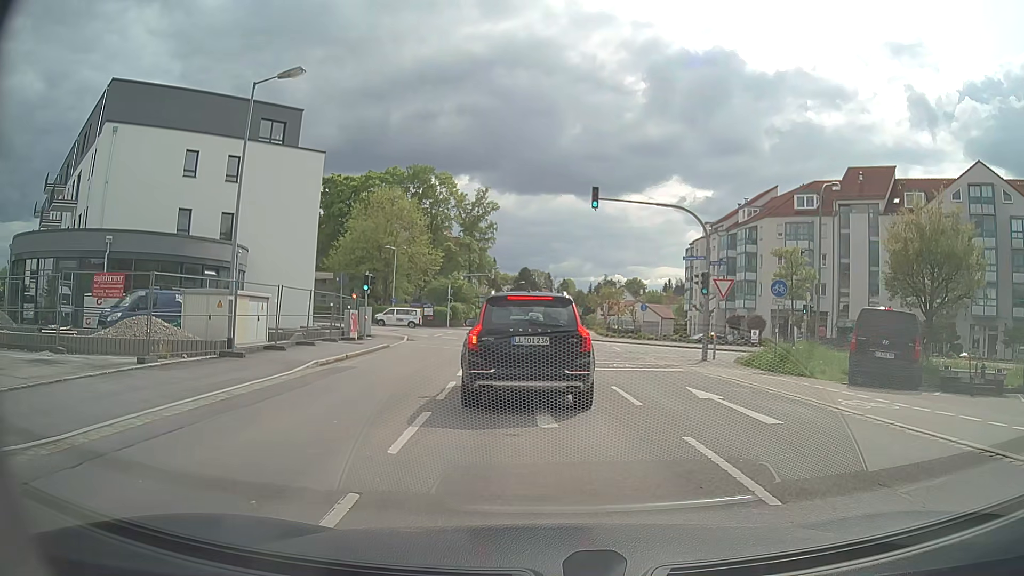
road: secondary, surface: asphalt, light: Day
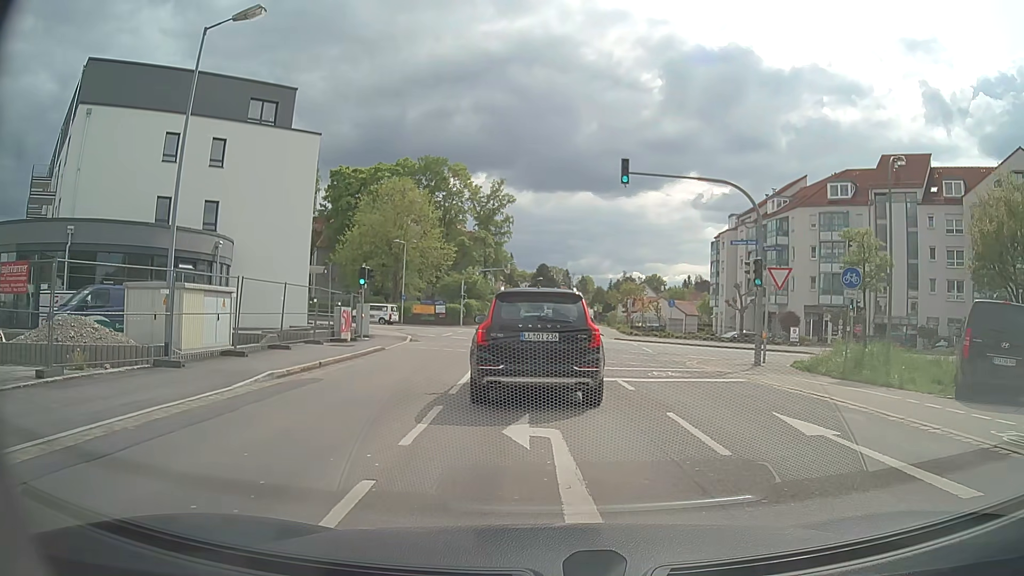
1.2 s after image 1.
(0.0, +4.3) m; -1°
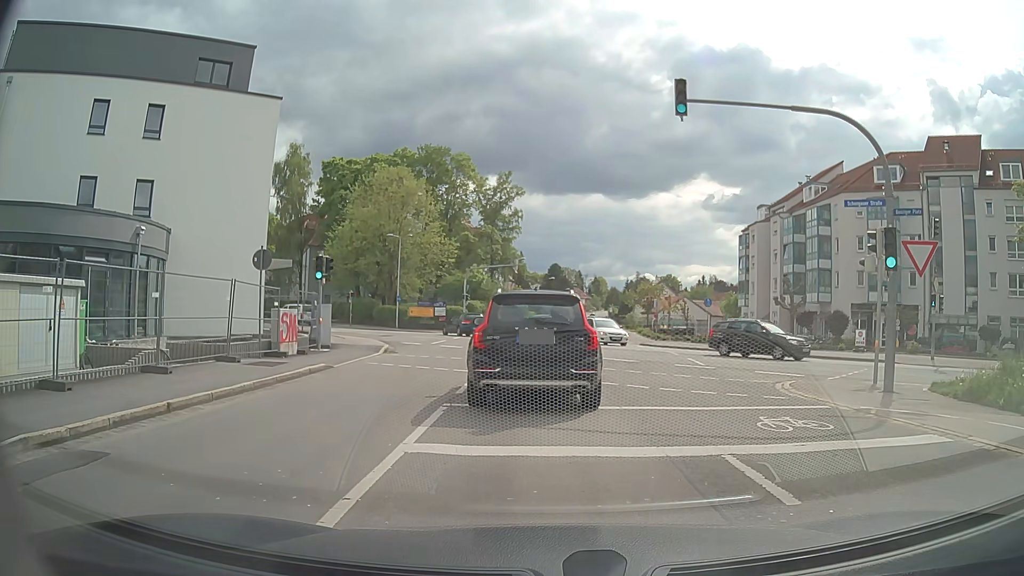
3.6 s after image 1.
(-0.1, +7.8) m; -2°
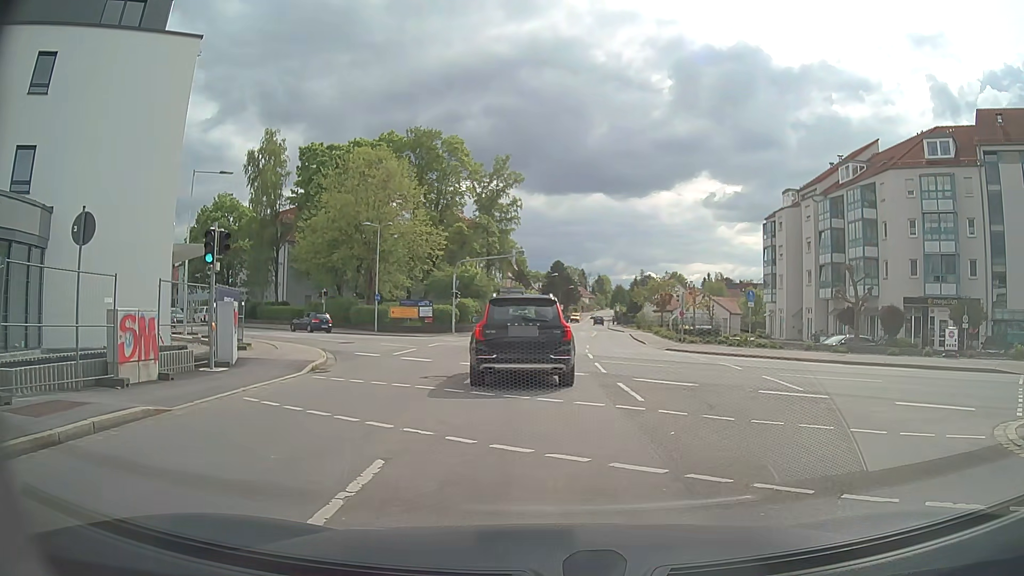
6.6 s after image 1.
(0.0, +8.6) m; -1°
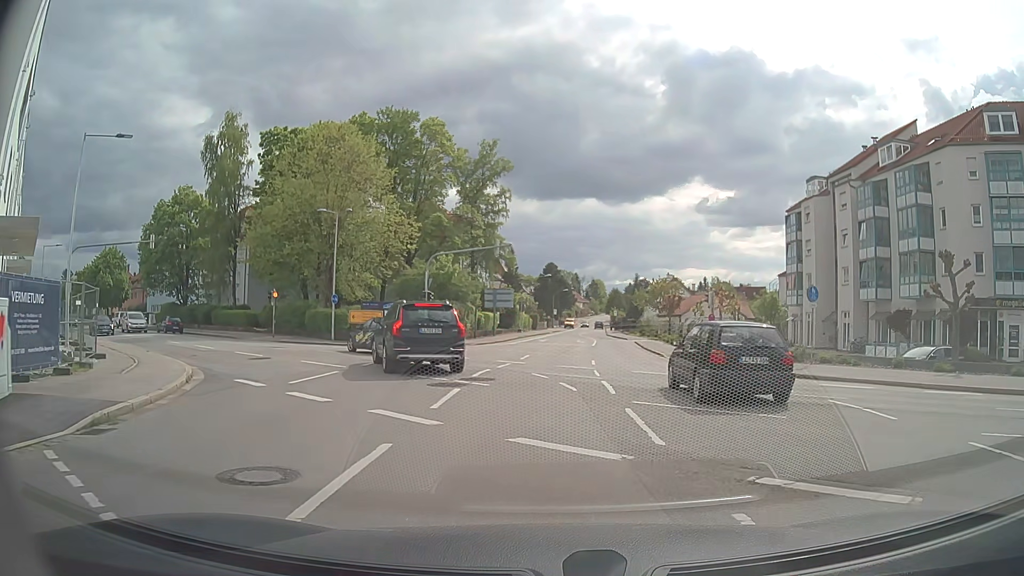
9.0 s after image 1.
(+0.3, +9.5) m; +2°
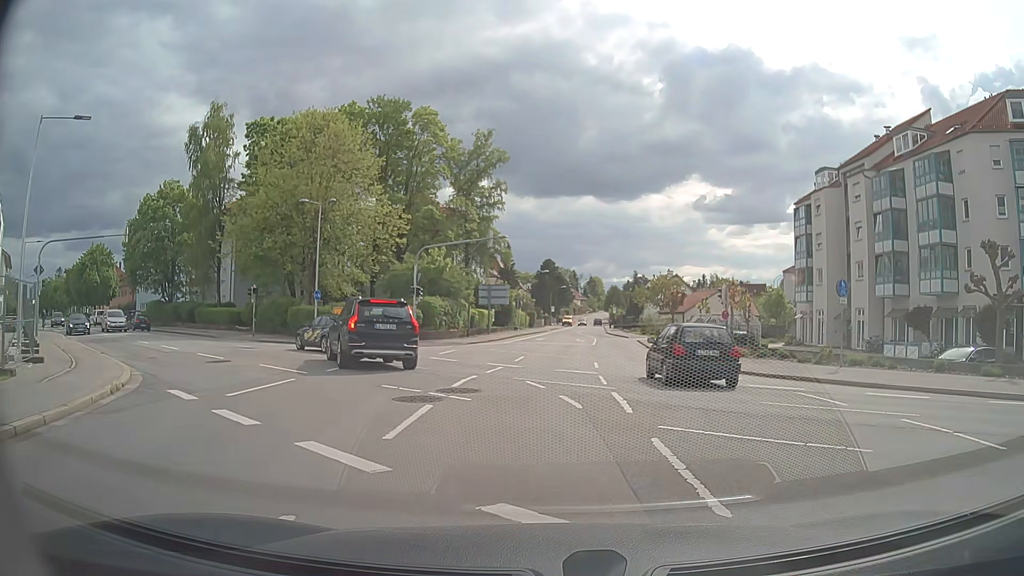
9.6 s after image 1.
(0.0, +3.0) m; 0°
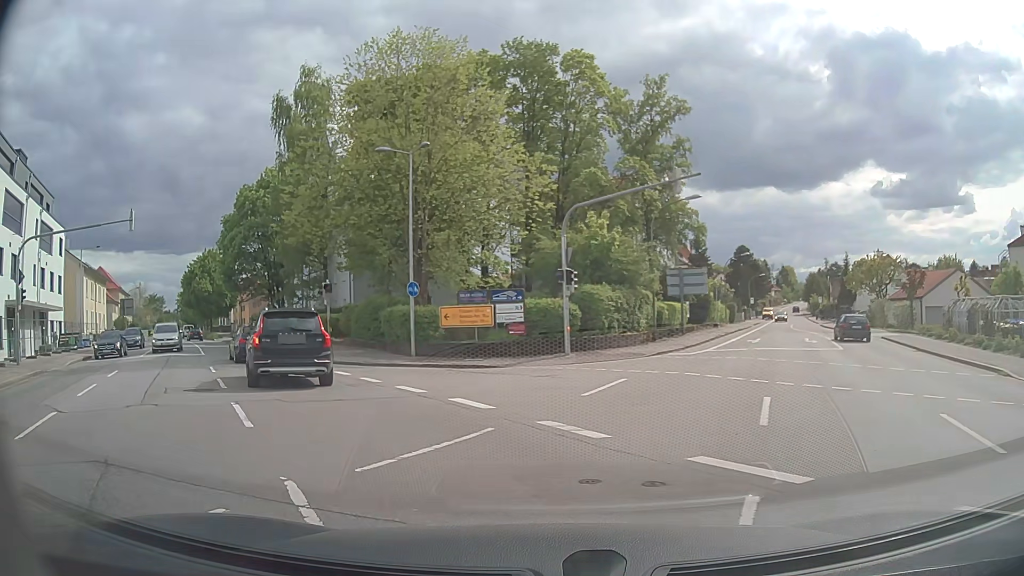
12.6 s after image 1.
(-0.9, +14.9) m; -14°
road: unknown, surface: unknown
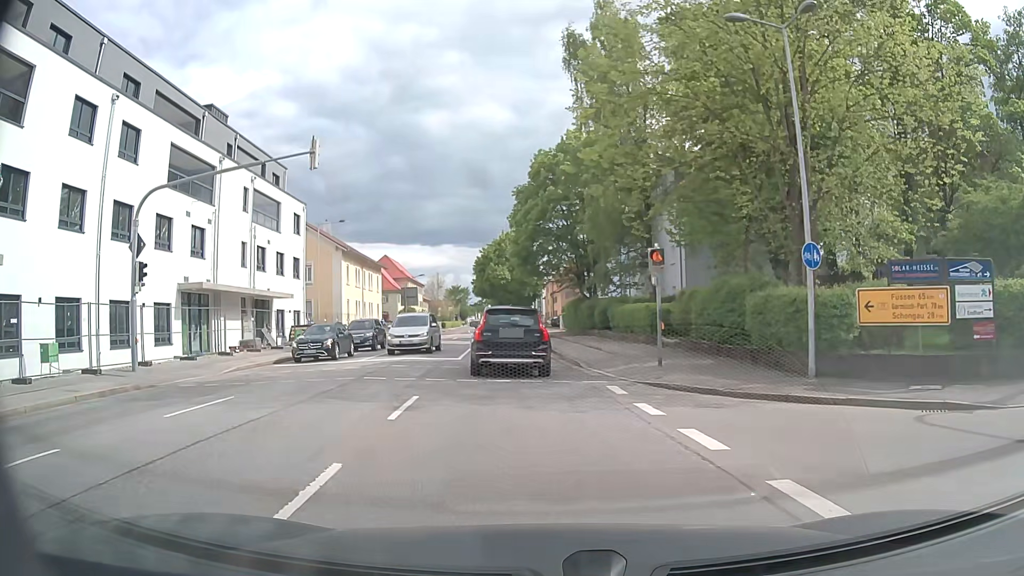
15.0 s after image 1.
(-3.7, +11.5) m; -30°
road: secondary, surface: asphalt
(0, +10) (-1, +20) (-1, +30) (-2, +40) (-3, +50) (-3, +60) (-5, +70) (-6, +80) (-7, +90) (-8, +100) m
